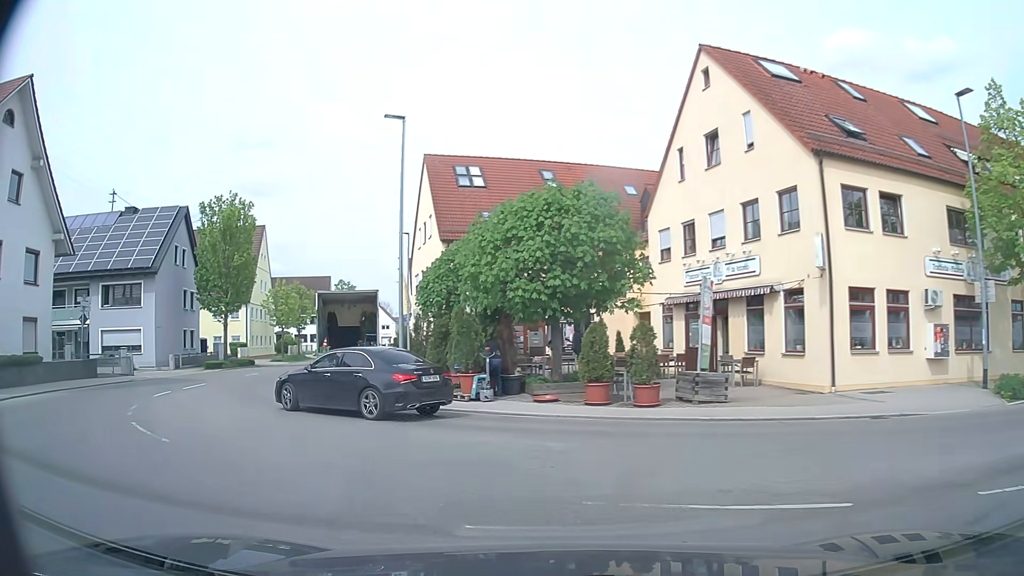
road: tertiary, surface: asphalt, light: Day
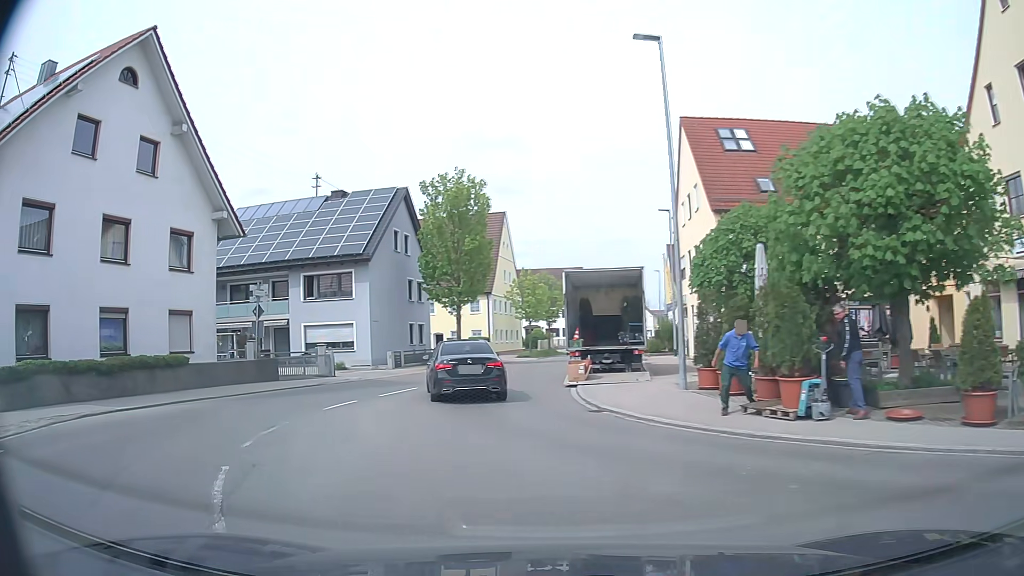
(-1.3, +6.0) m; -23°
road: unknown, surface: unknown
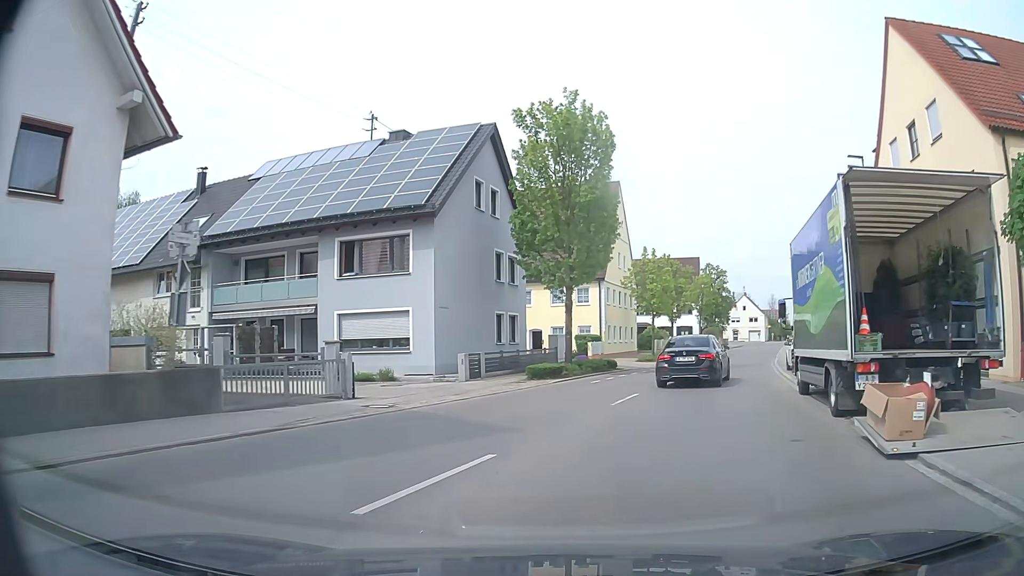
(-2.2, +12.9) m; -8°
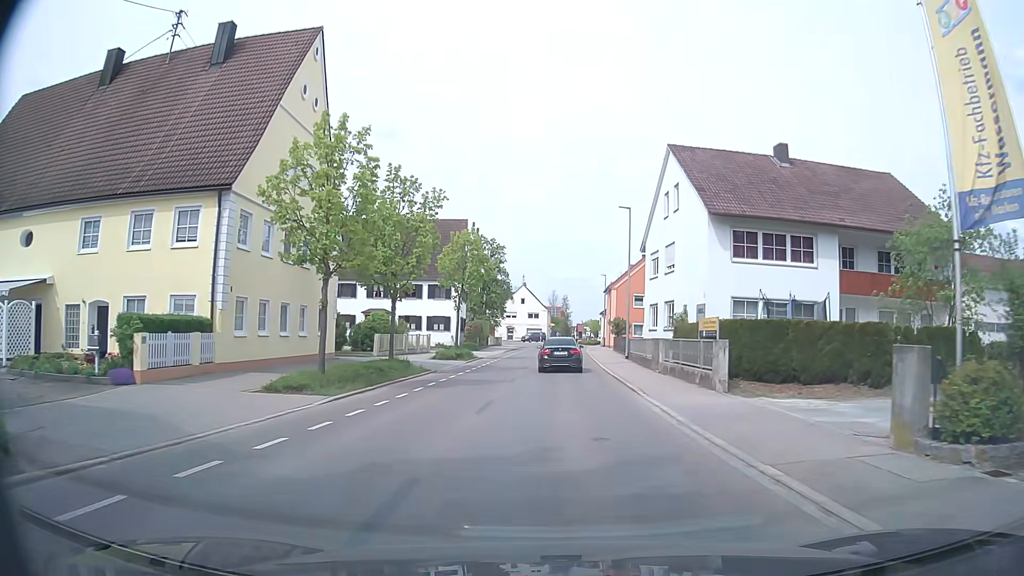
(+6.2, +27.5) m; +19°
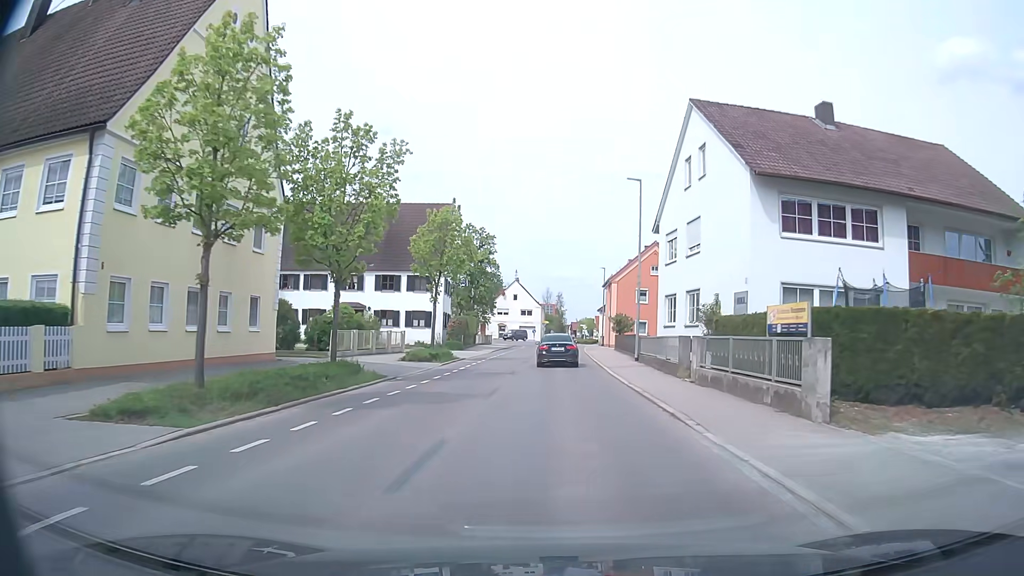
(0.0, +6.8) m; +1°
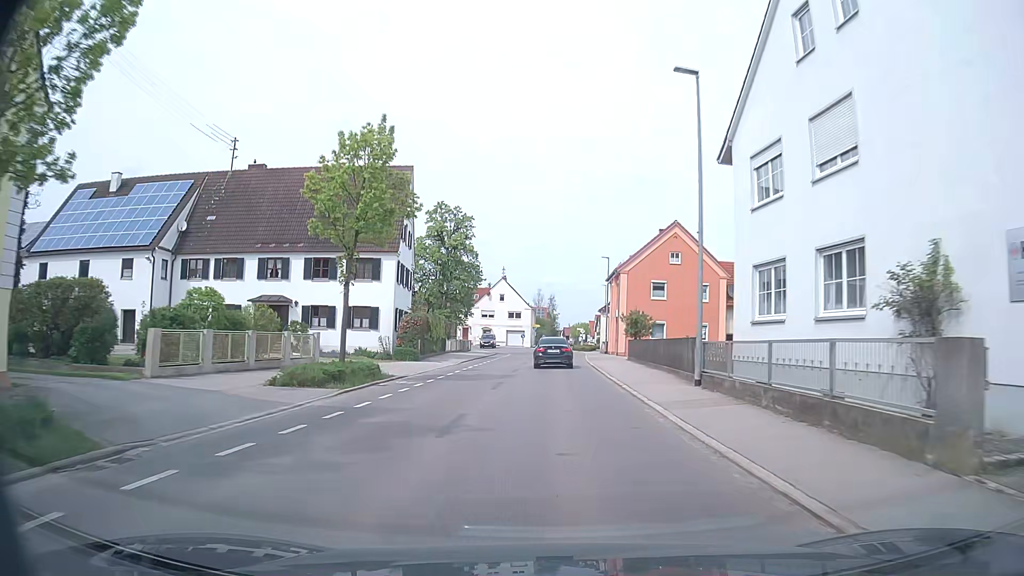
(+0.1, +14.7) m; +1°
(0, +10) (0, +20) (0, +30) (0, +40) (+1, +50) (0, +60) (0, +70) (0, +80) (+1, +90) (+3, +100) m
